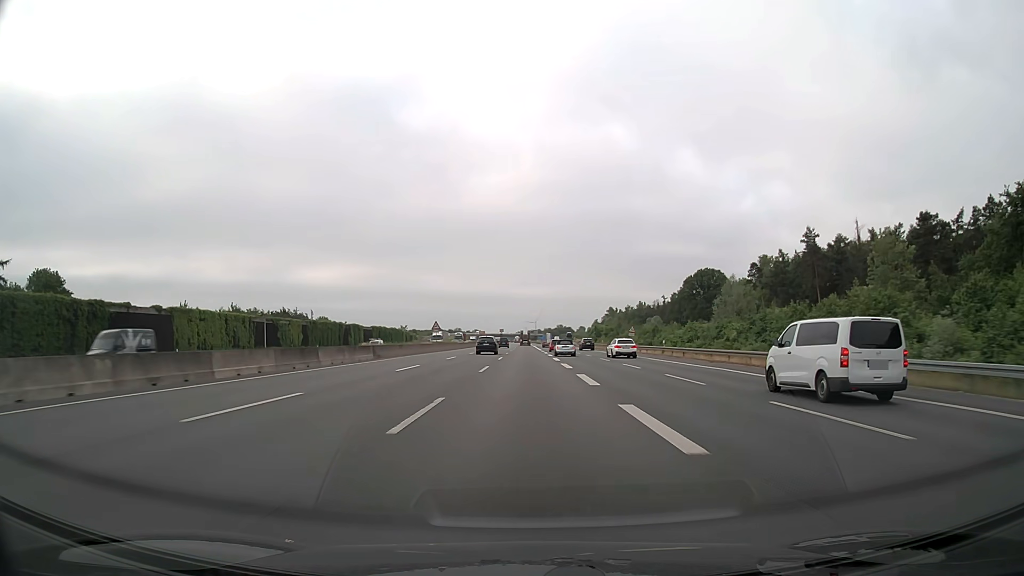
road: motorway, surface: asphalt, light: Day
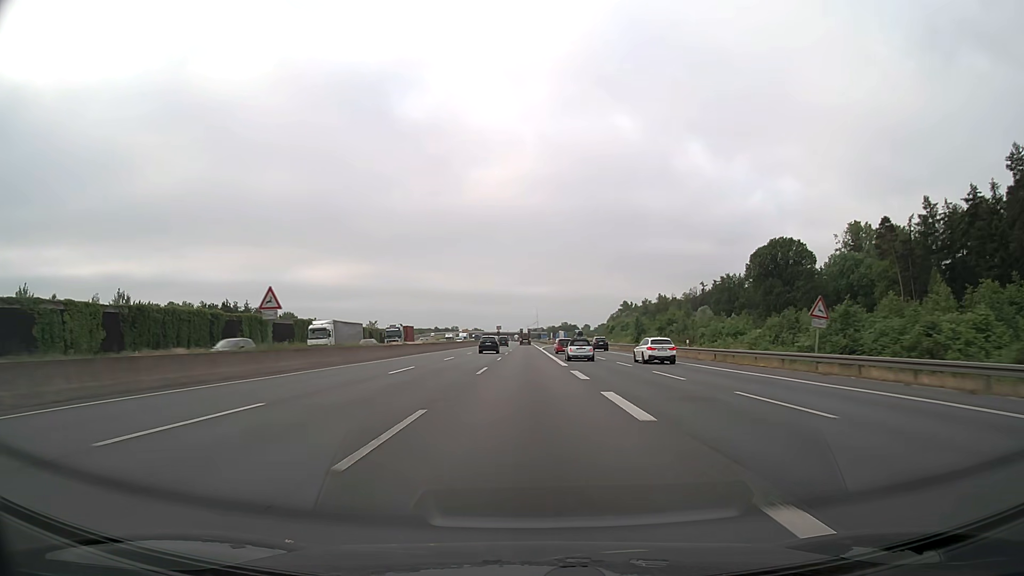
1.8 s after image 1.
(0.0, +57.1) m; 0°
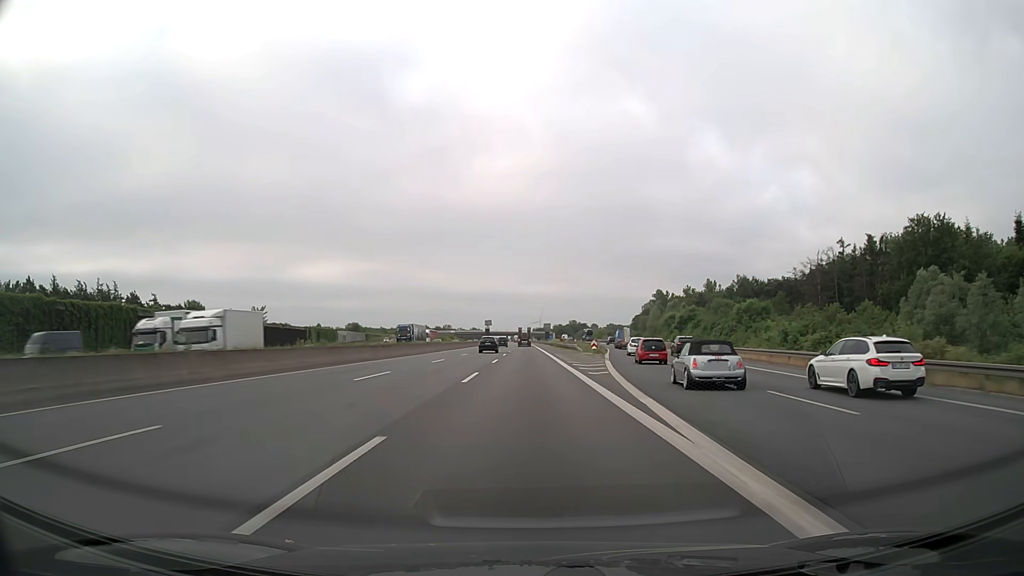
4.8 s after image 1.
(-0.2, +95.1) m; 0°
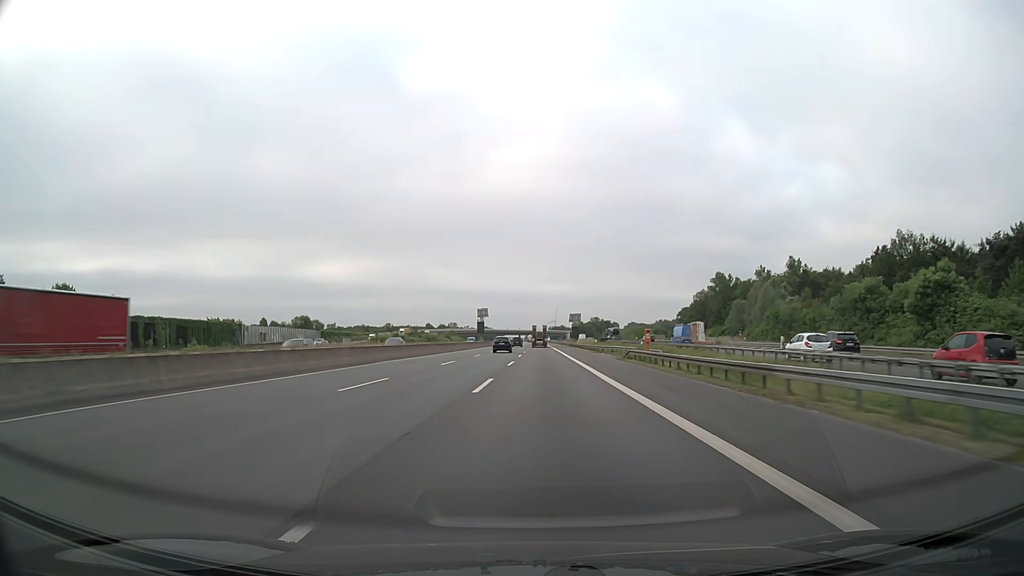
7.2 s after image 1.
(-0.3, +76.2) m; -1°
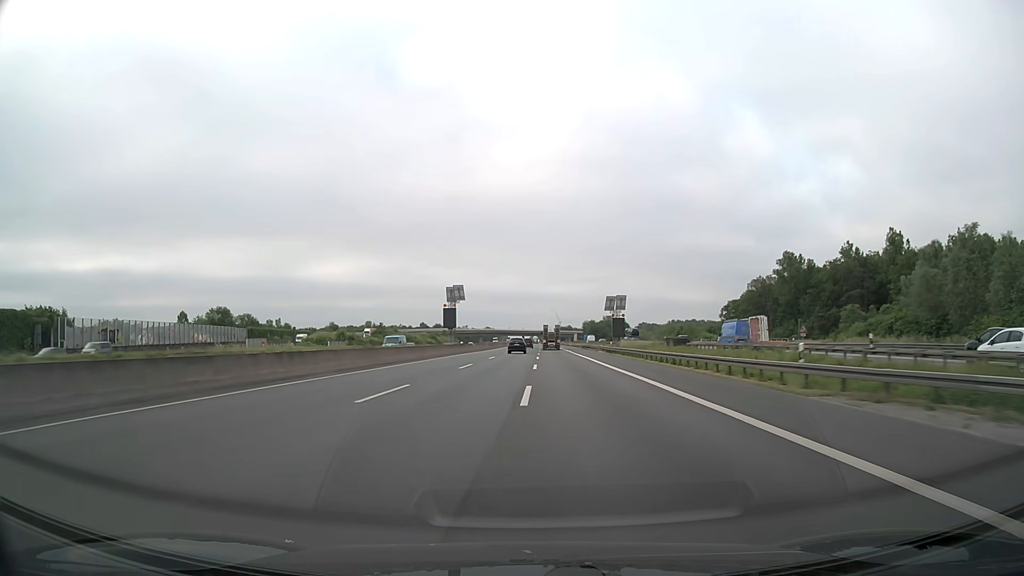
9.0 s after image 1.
(-0.3, +57.1) m; -1°
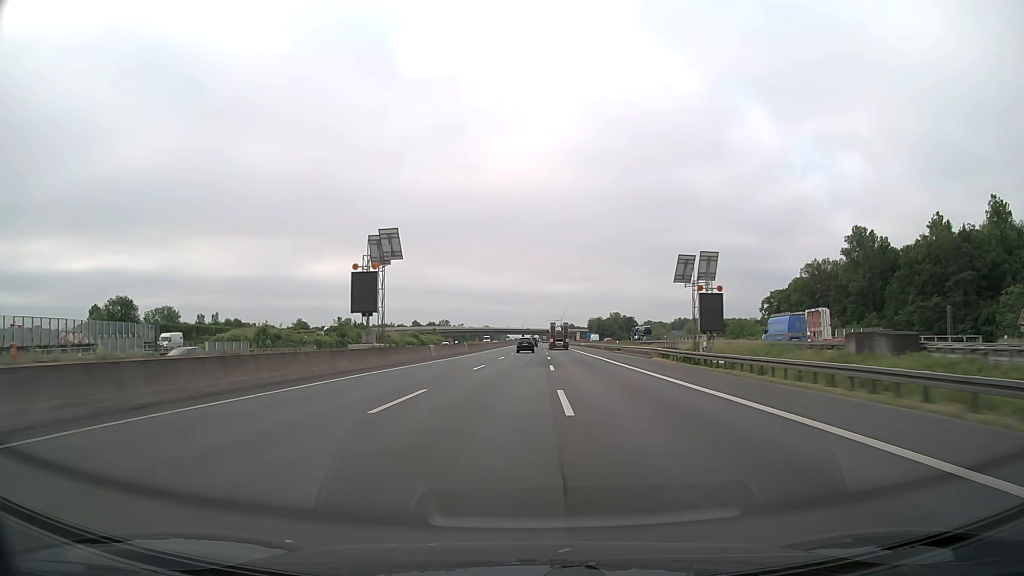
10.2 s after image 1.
(0.0, +38.1) m; 0°
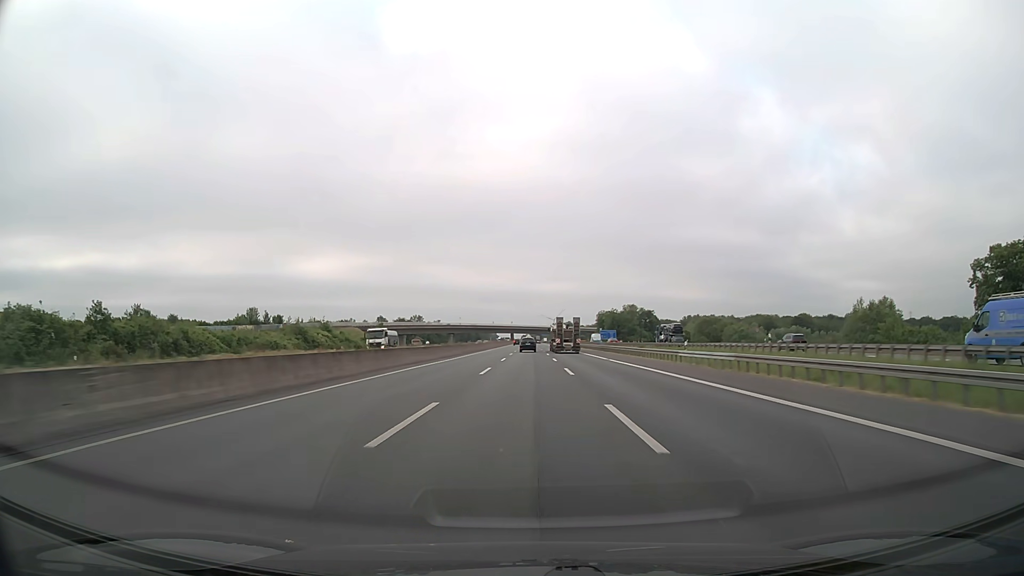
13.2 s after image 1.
(+0.8, +95.2) m; +1°
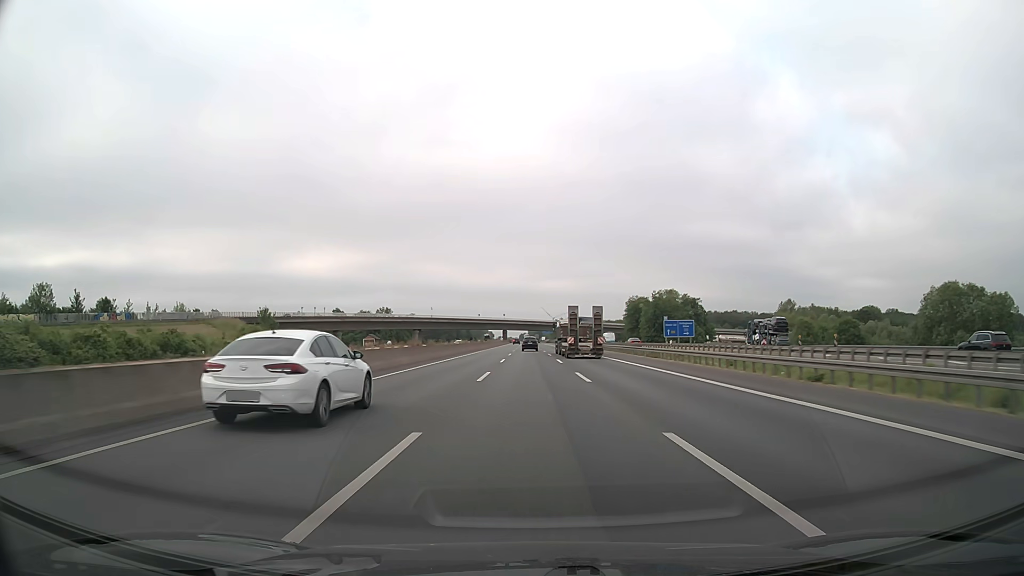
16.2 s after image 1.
(0.0, +95.2) m; 0°
(0, +10) (0, +20) (0, +30) (0, +40) (0, +50) (0, +60) (0, +70) (0, +80) (0, +90) (0, +100) m
